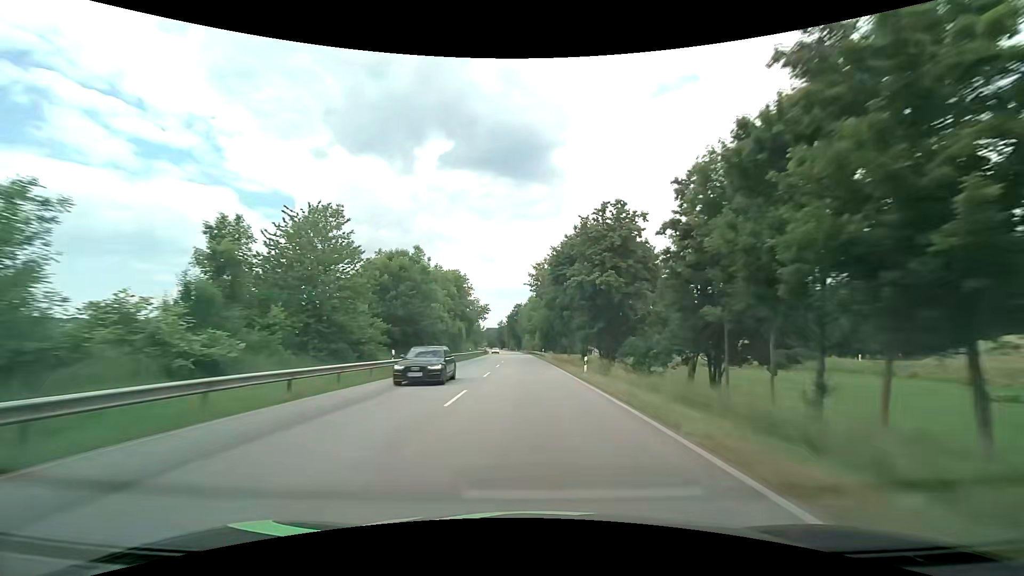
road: primary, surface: asphalt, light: Day
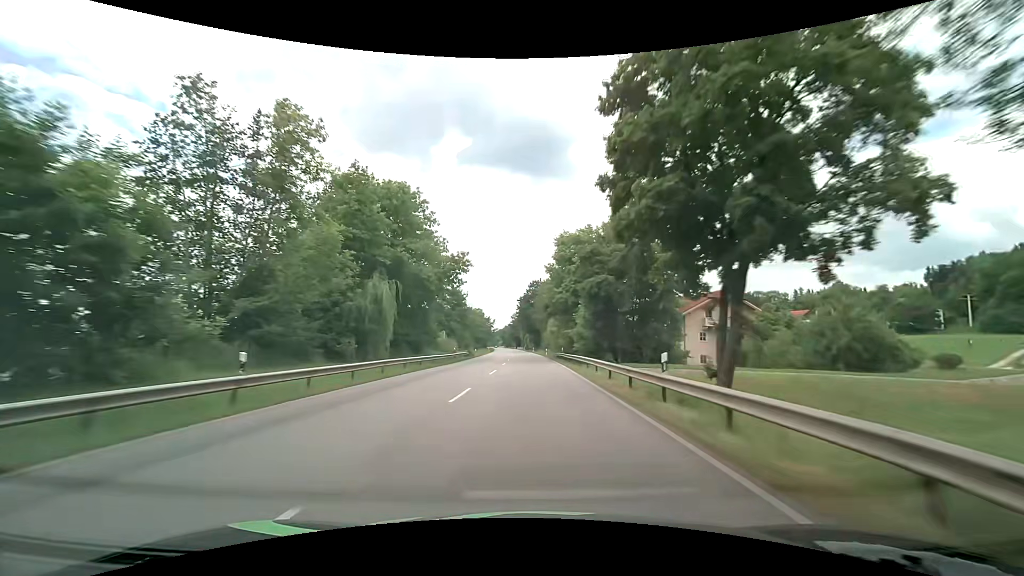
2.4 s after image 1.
(-0.9, +59.6) m; -2°
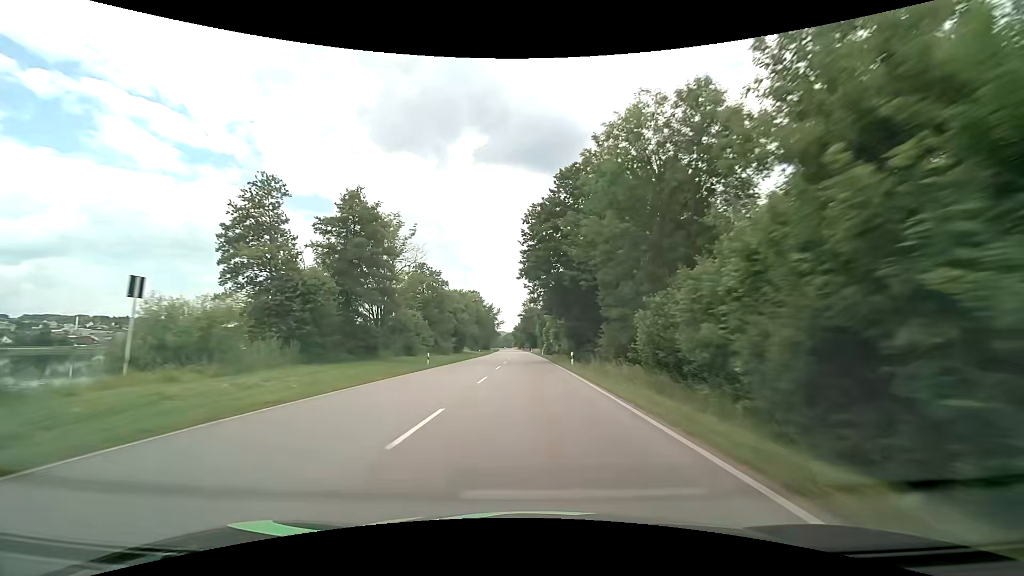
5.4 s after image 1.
(-1.5, +77.0) m; -2°
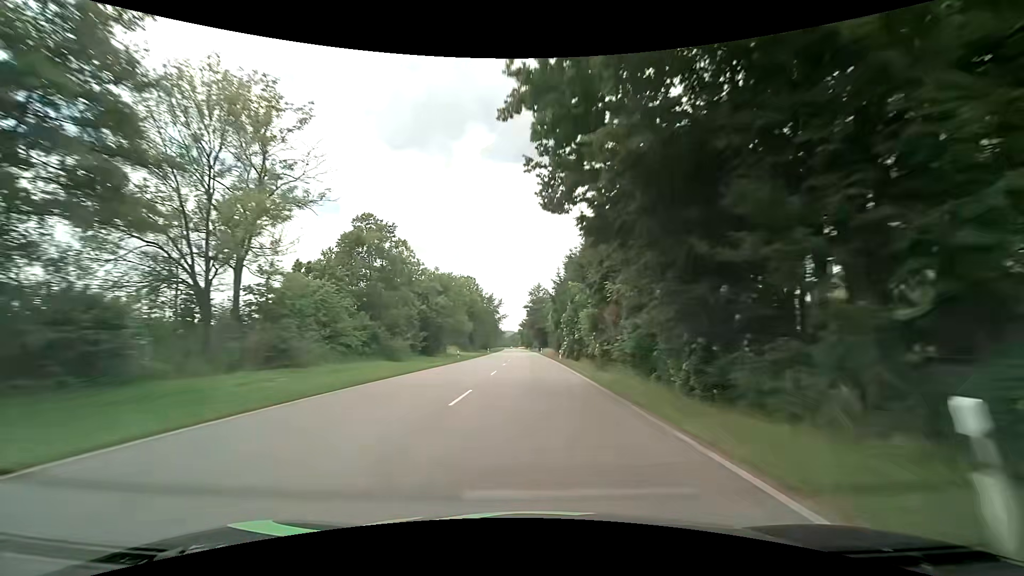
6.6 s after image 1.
(-0.2, +31.2) m; -1°
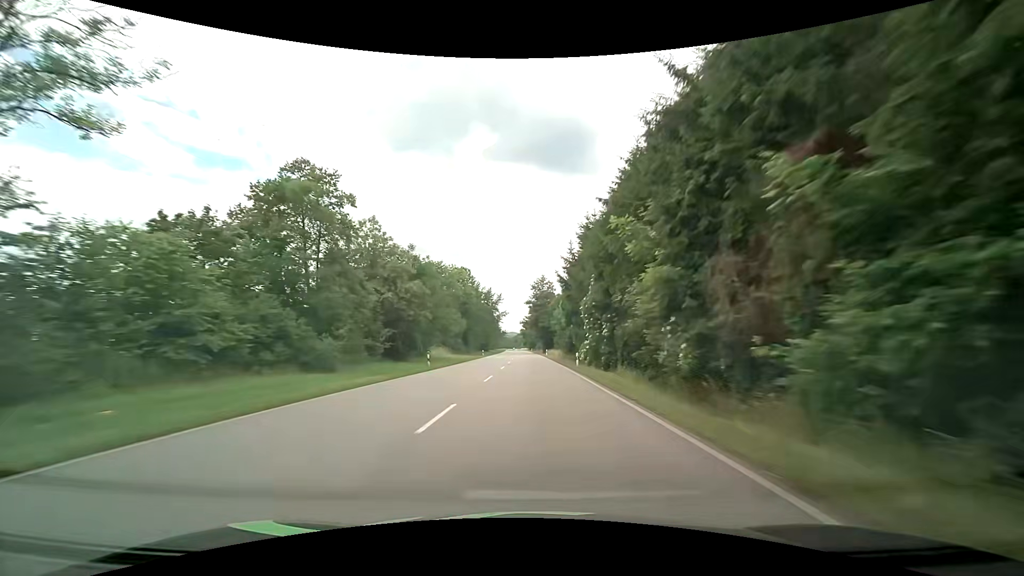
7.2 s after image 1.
(0.0, +15.7) m; 0°
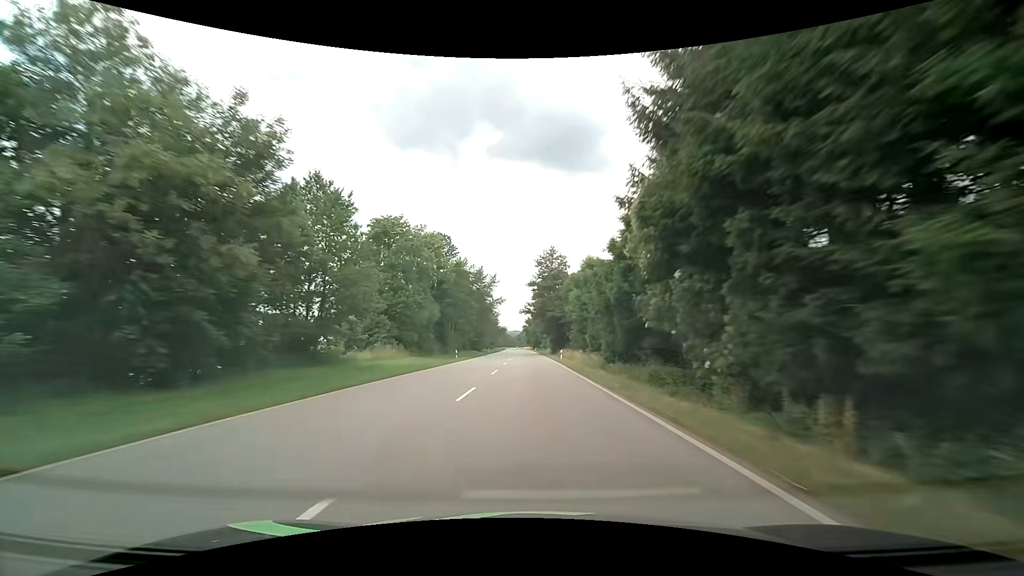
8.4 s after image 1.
(-0.2, +31.4) m; 0°
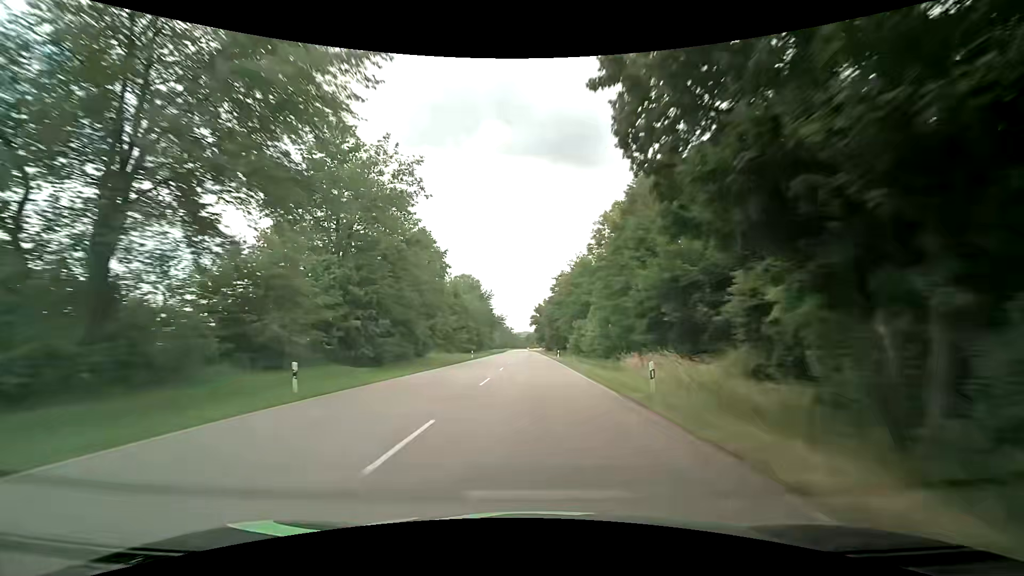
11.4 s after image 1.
(-0.8, +78.8) m; -1°
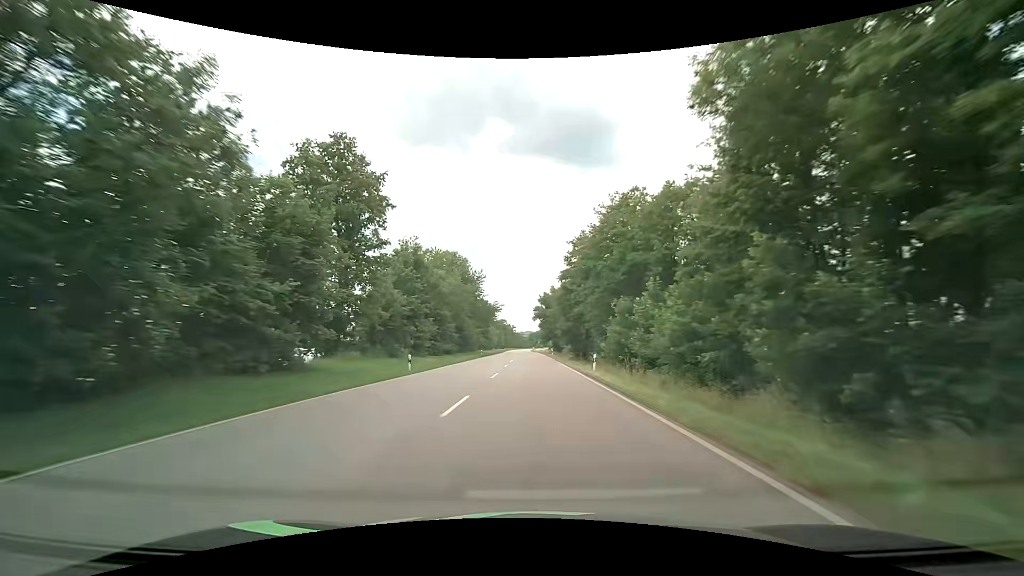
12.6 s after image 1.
(-0.1, +31.6) m; 0°
(0, +10) (0, +20) (0, +30) (0, +40) (0, +50) (0, +60) (0, +70) (0, +80) (-1, +90) (-1, +100) m
